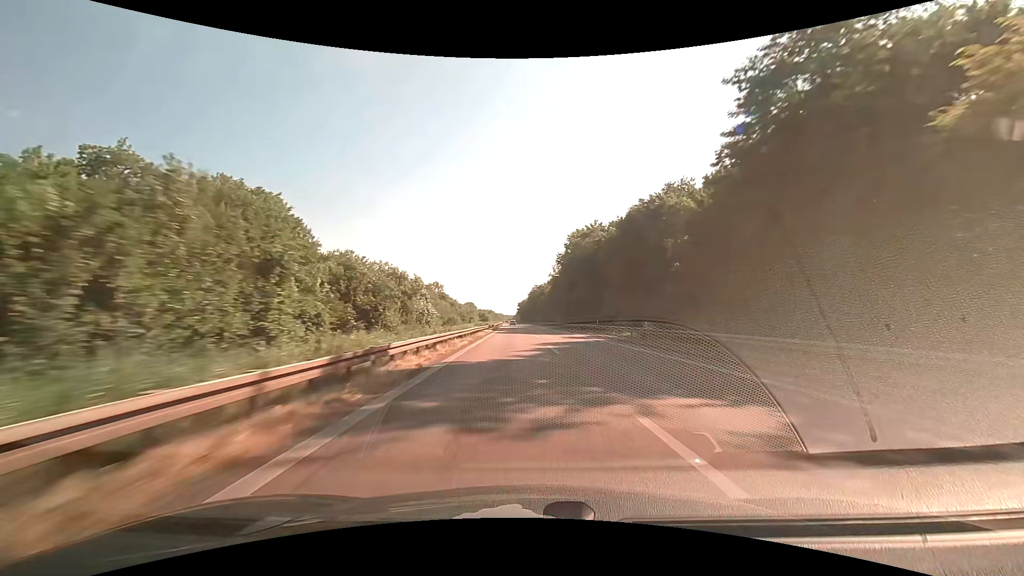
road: motorway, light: Day
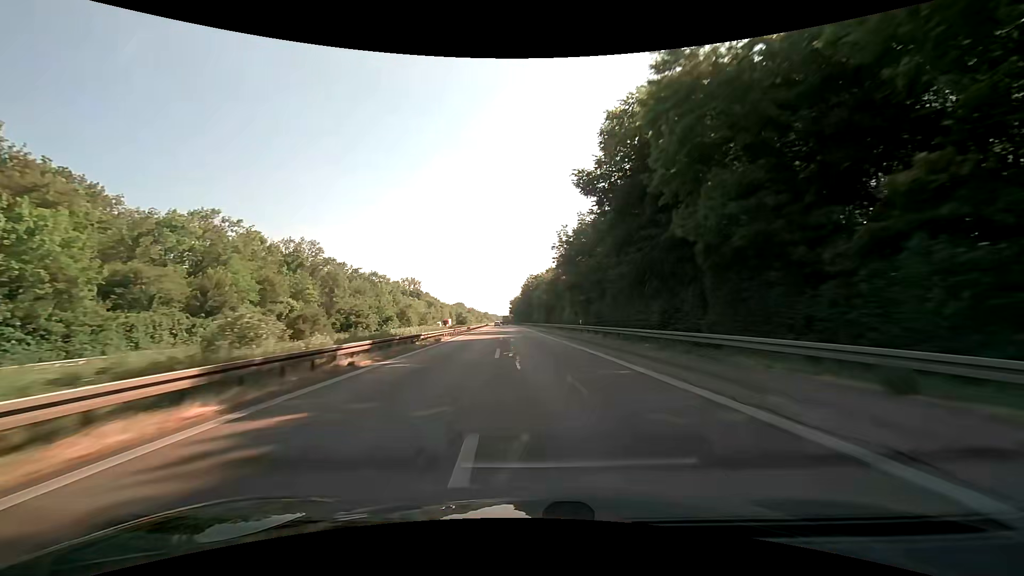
(+0.7, +56.2) m; +1°
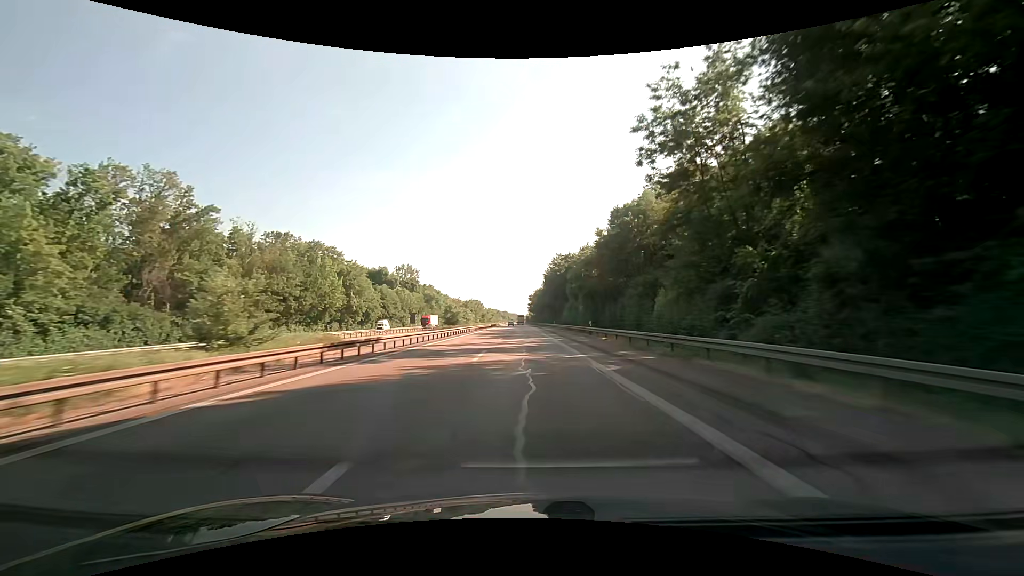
(-1.3, +55.6) m; -2°
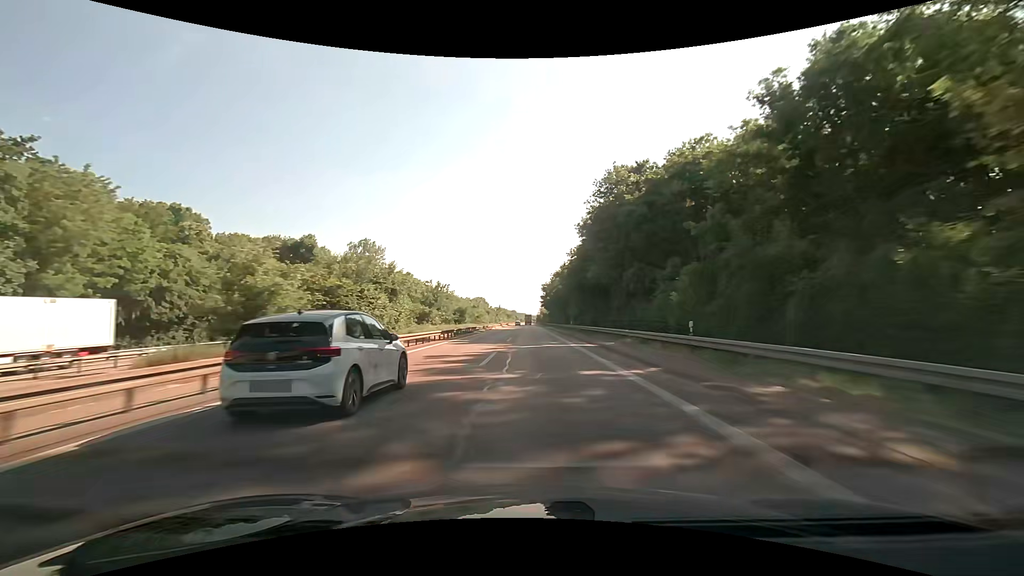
(-1.3, +73.3) m; -1°
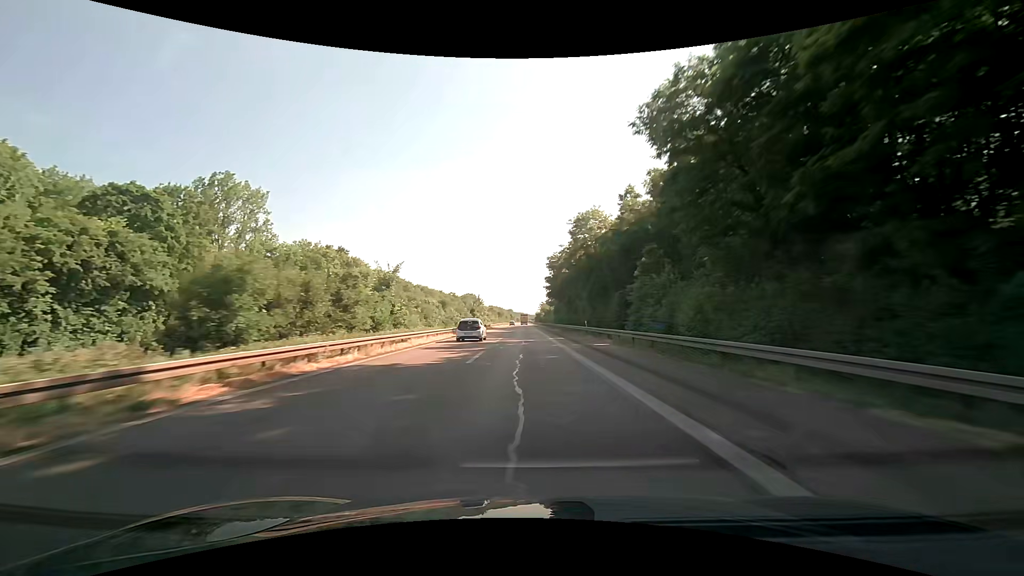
(+0.2, +72.4) m; 0°
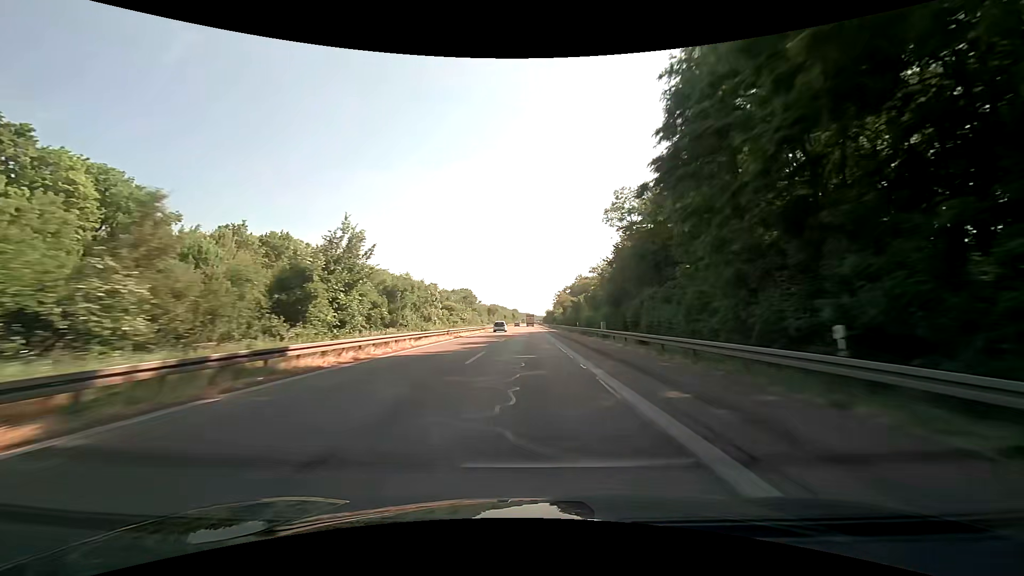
(-0.6, +89.9) m; -1°
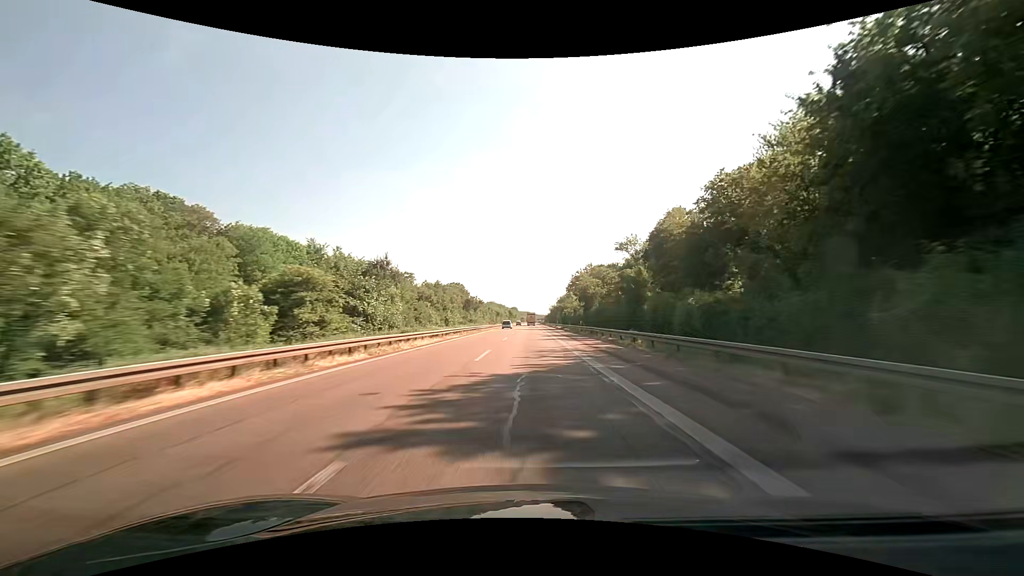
(0.0, +53.9) m; 0°
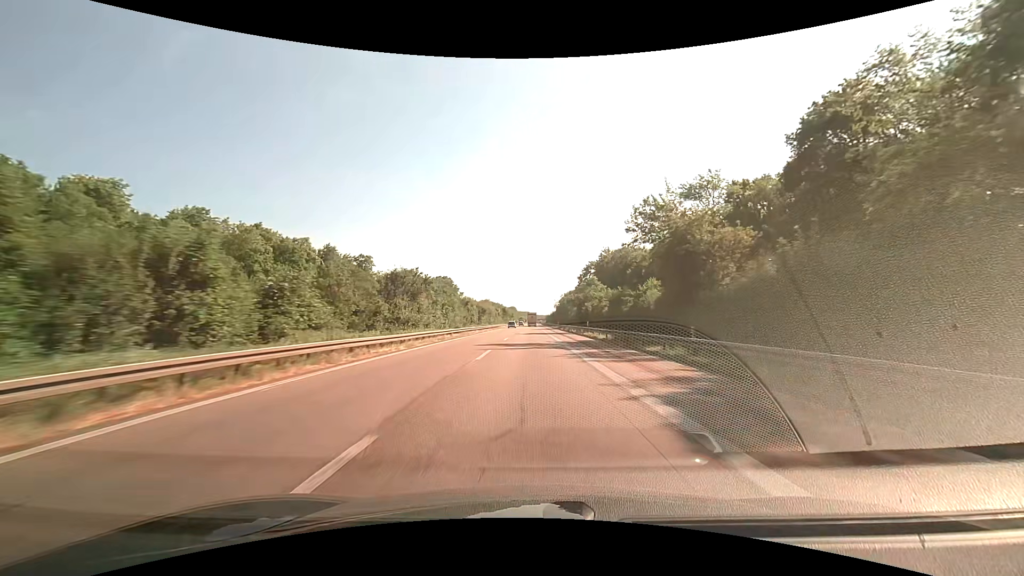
(+0.1, +54.0) m; 0°
(0, +10) (0, +20) (0, +30) (0, +40) (0, +50) (0, +60) (0, +70) (0, +80) (0, +90) (0, +100) m
